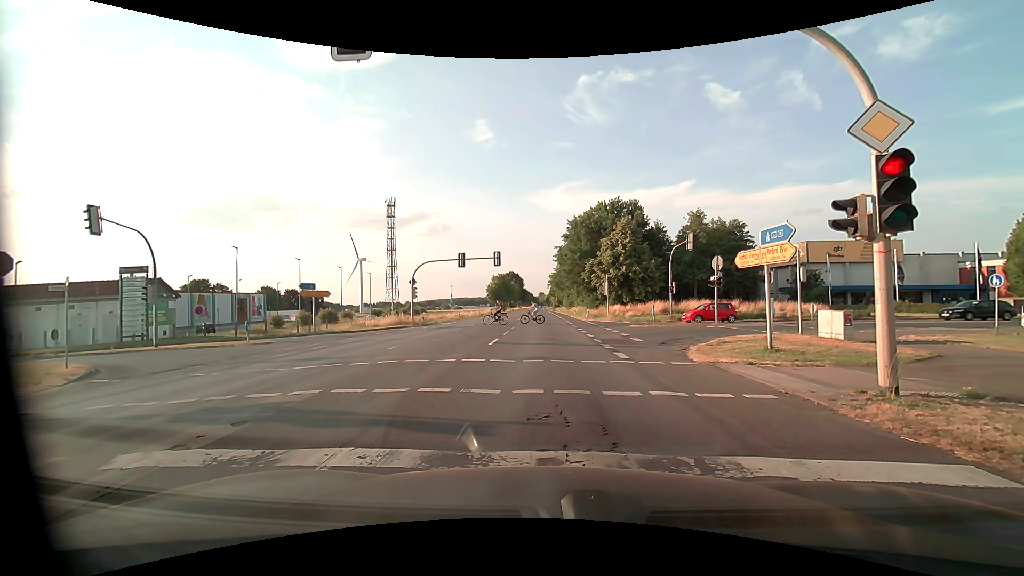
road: primary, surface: asphalt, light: Day
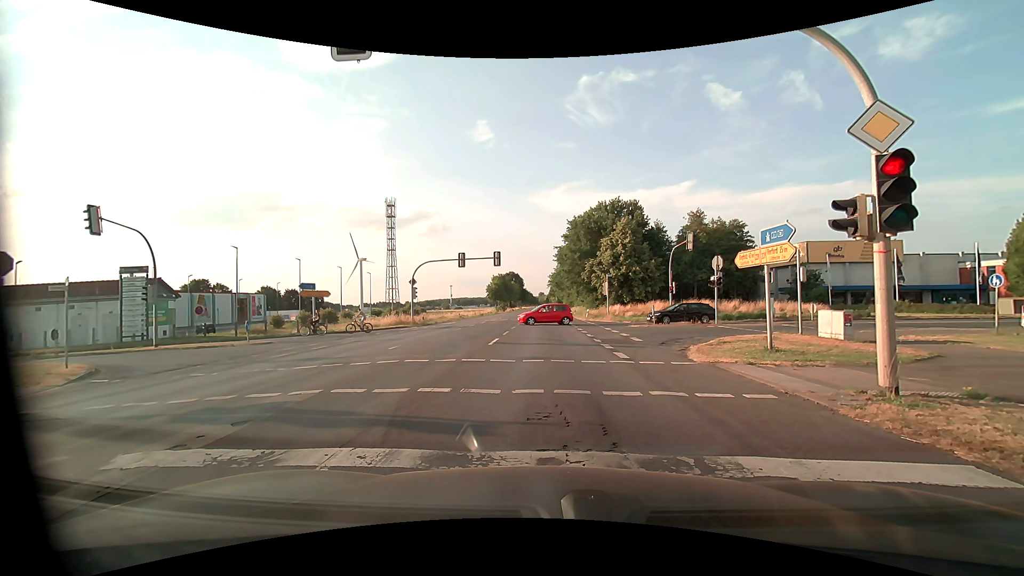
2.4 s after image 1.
(0.0, 0.0) m; 0°
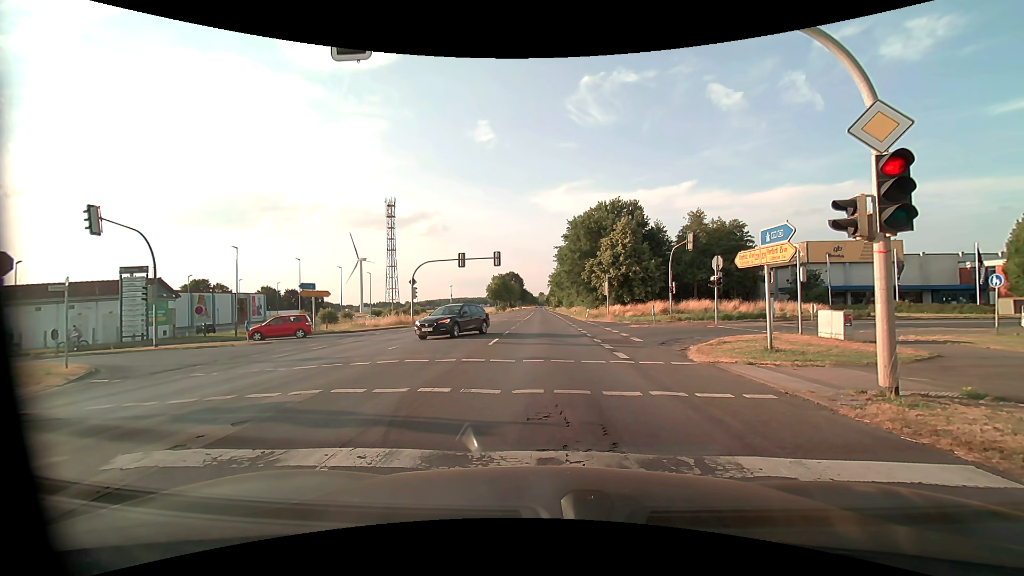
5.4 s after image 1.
(0.0, 0.0) m; 0°
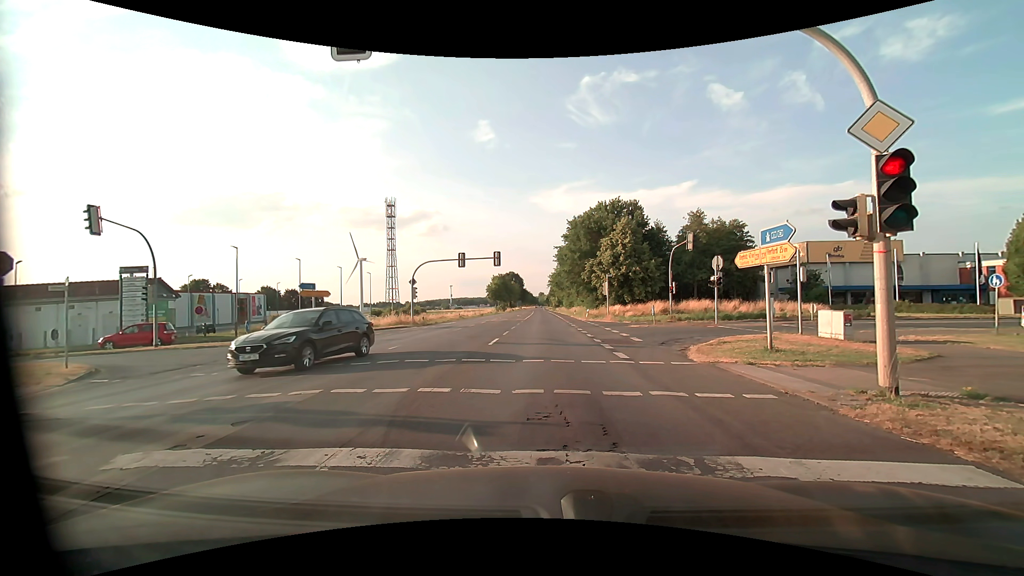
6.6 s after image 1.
(0.0, 0.0) m; 0°
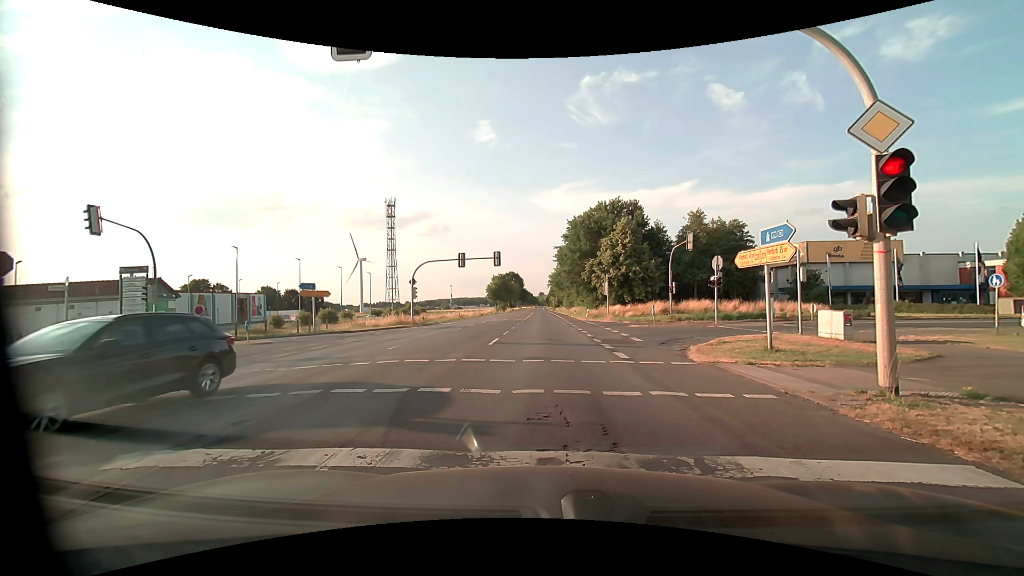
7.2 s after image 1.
(0.0, 0.0) m; 0°
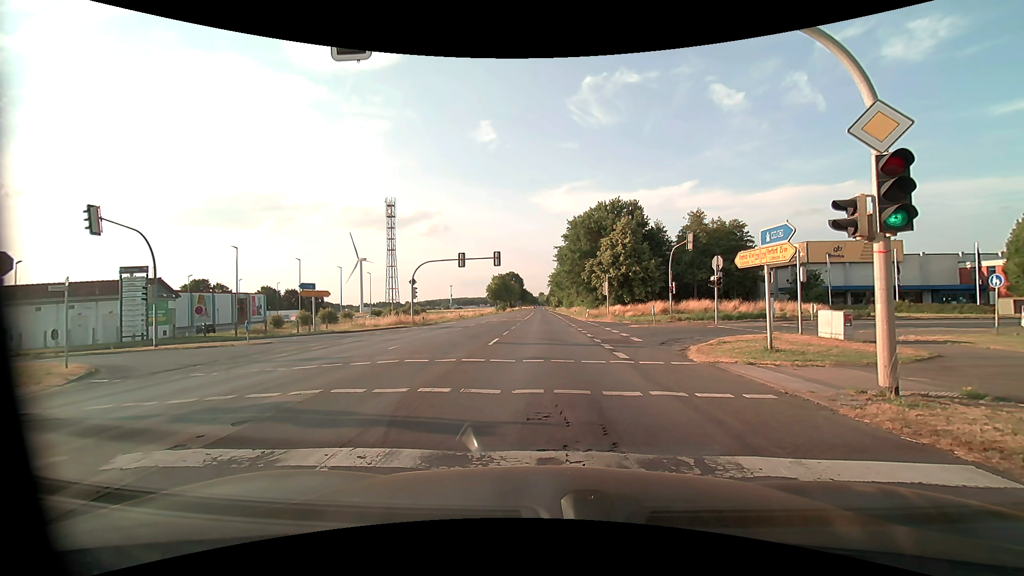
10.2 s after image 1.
(0.0, 0.0) m; 0°
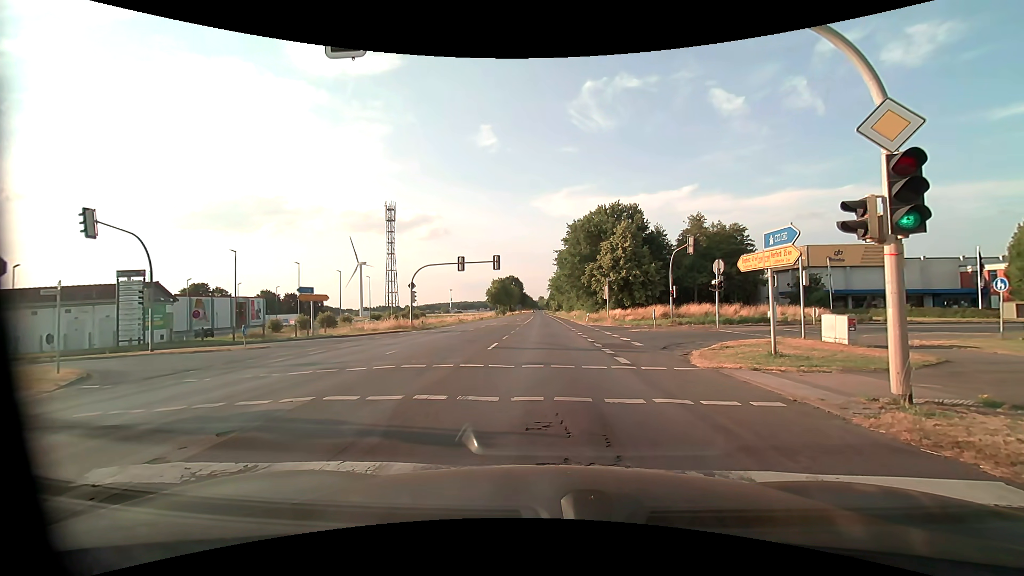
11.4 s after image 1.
(0.0, +0.3) m; 0°
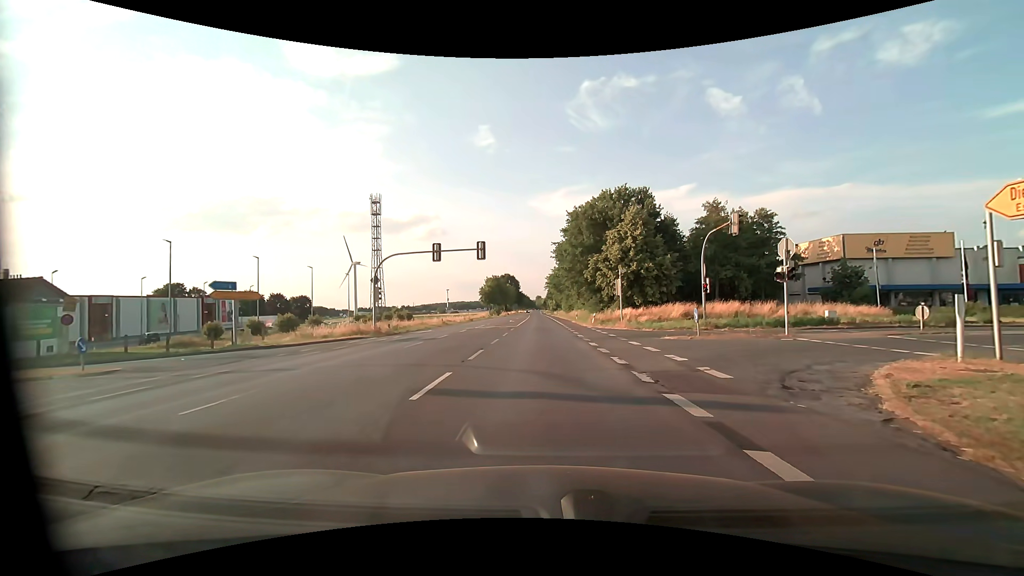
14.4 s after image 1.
(+0.2, +9.7) m; +1°
(+1, +10) (+6, +18) (+16, +22) (+25, +25) (+35, +27) (+45, +29) (+54, +31) (+64, +33) (+74, +35) (+84, +37) m
